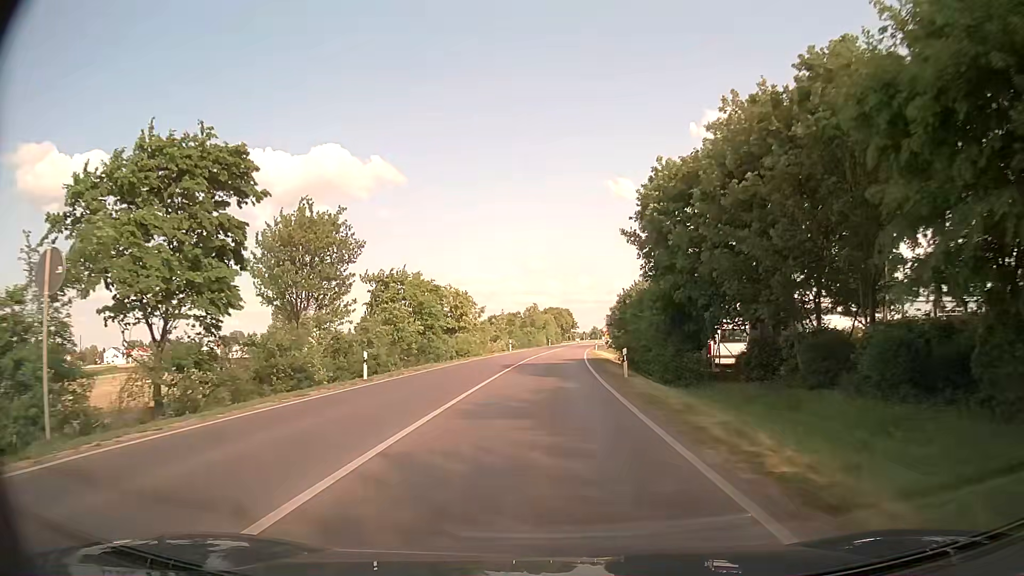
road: primary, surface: asphalt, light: Day
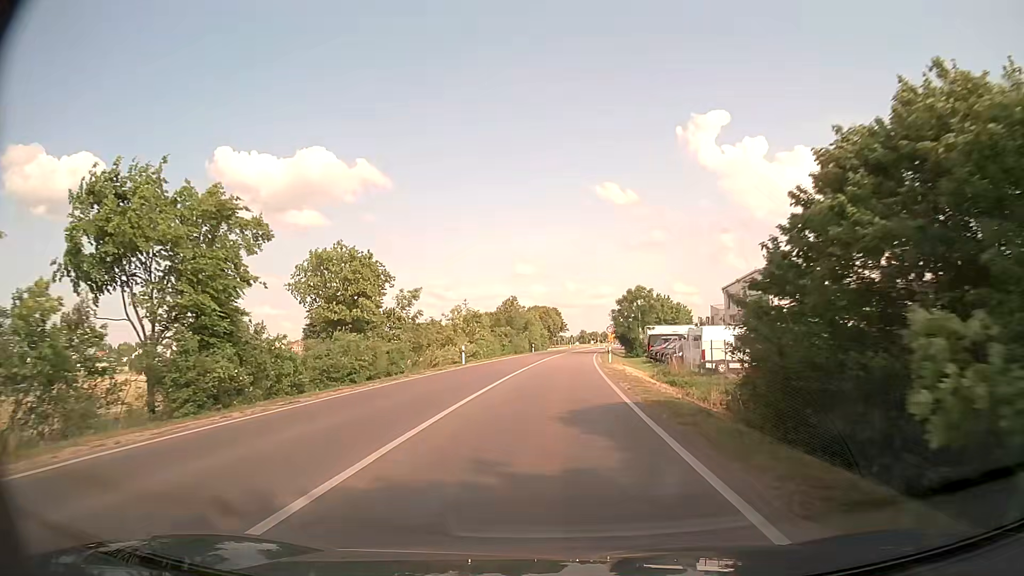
(+0.3, +30.4) m; +1°
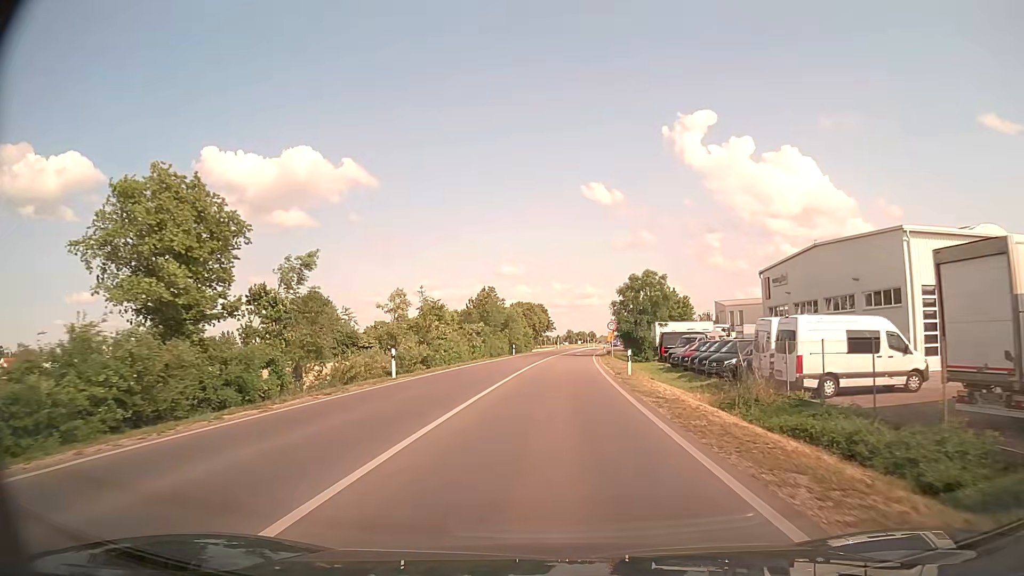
(+0.1, +16.4) m; +1°
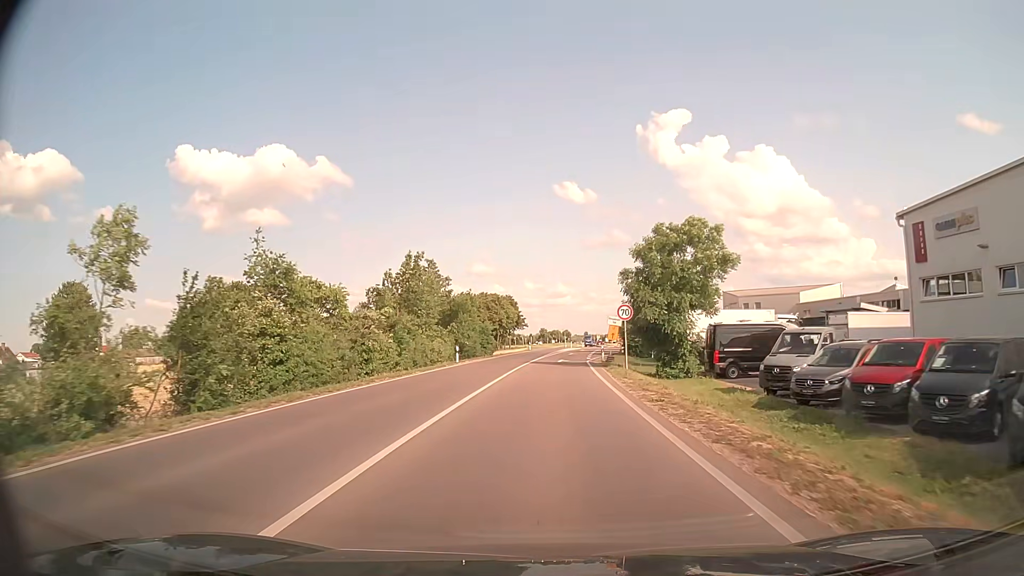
(+0.5, +25.9) m; +2°
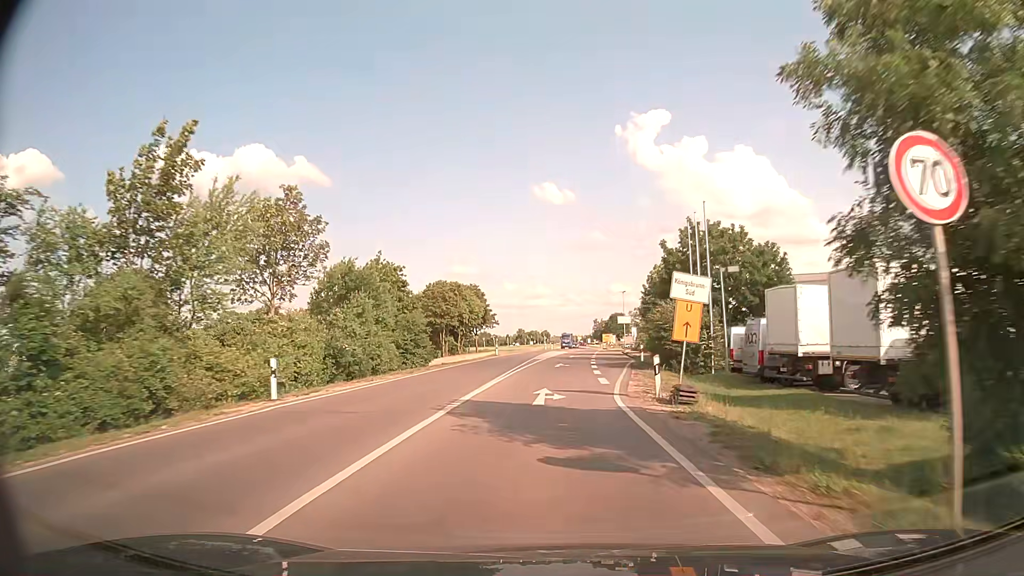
(+0.4, +27.1) m; +2°
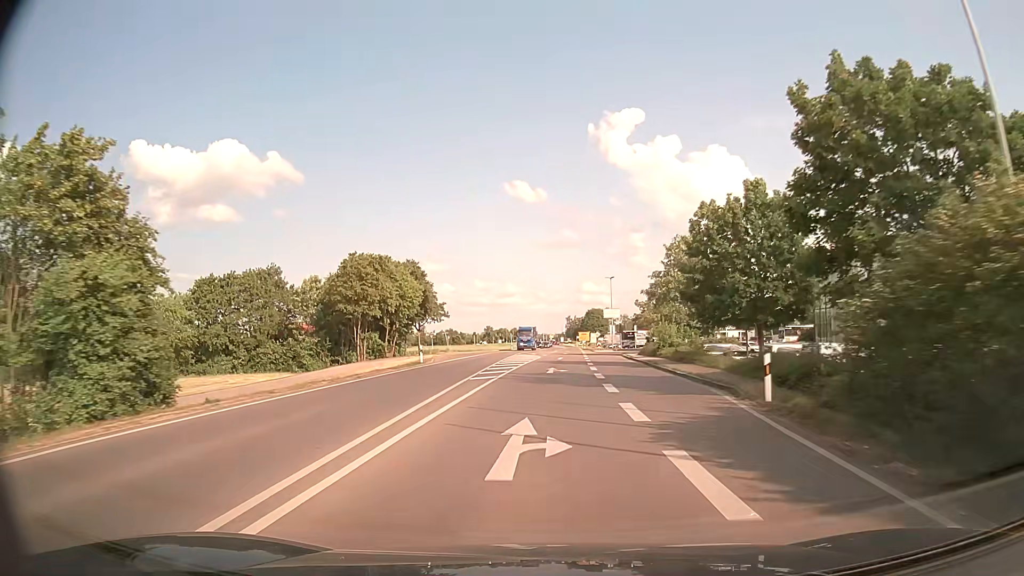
(+0.6, +27.9) m; +2°
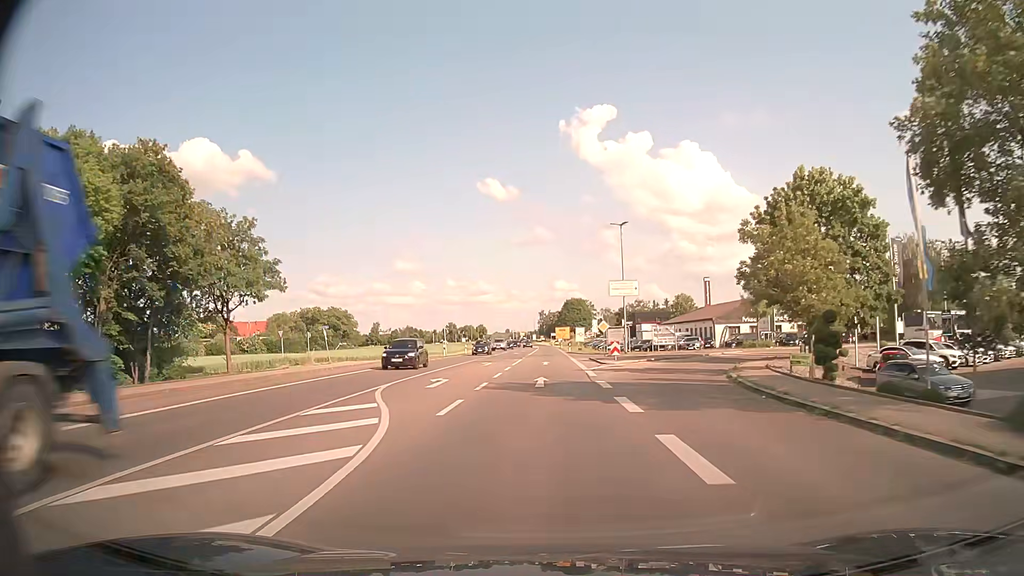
(+1.2, +47.0) m; +2°
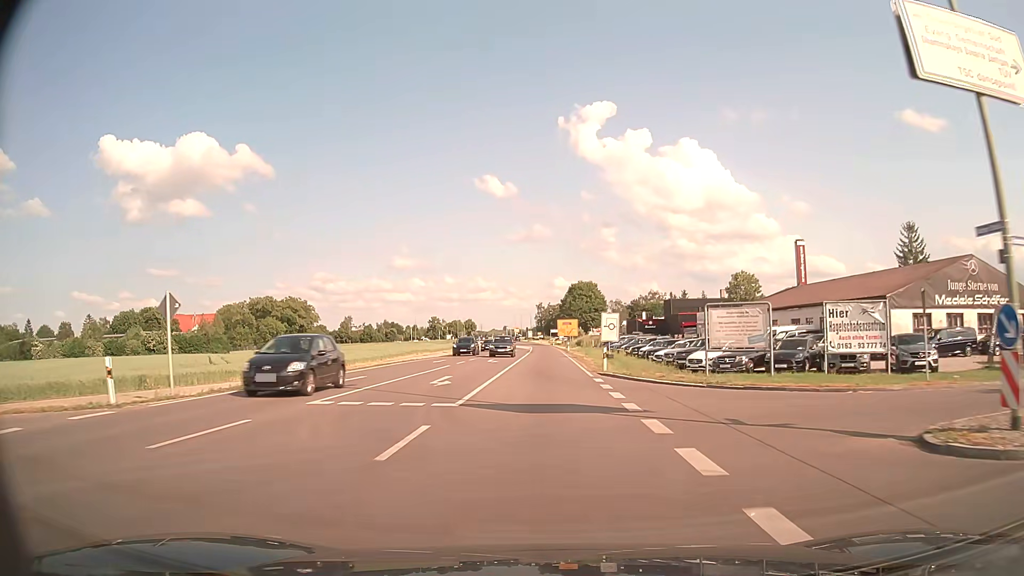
(+0.1, +48.4) m; 0°
(0, +10) (0, +20) (0, +30) (0, +40) (0, +50) (0, +60) (0, +70) (0, +80) (0, +90) (0, +100) m
